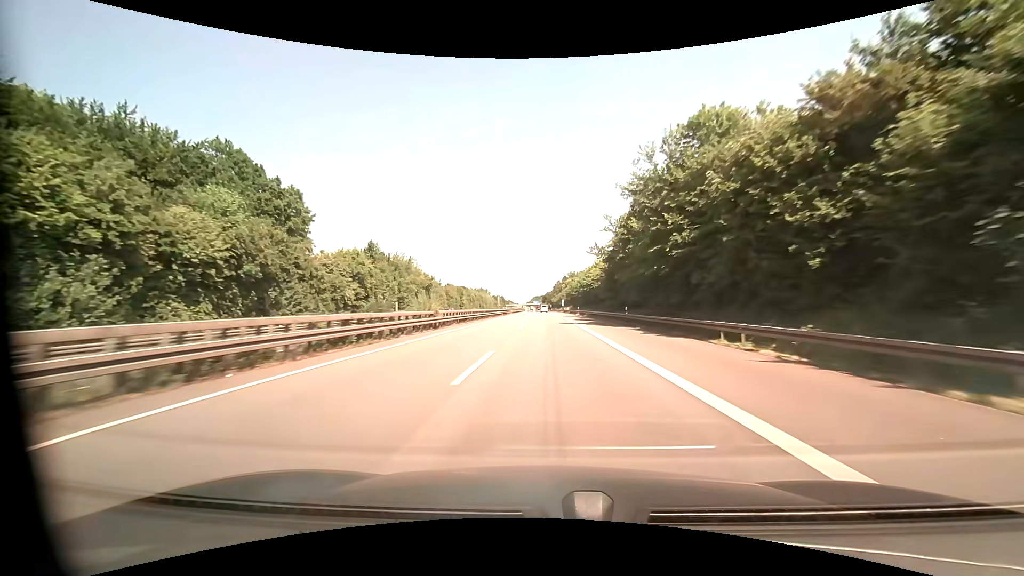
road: motorway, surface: asphalt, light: Day
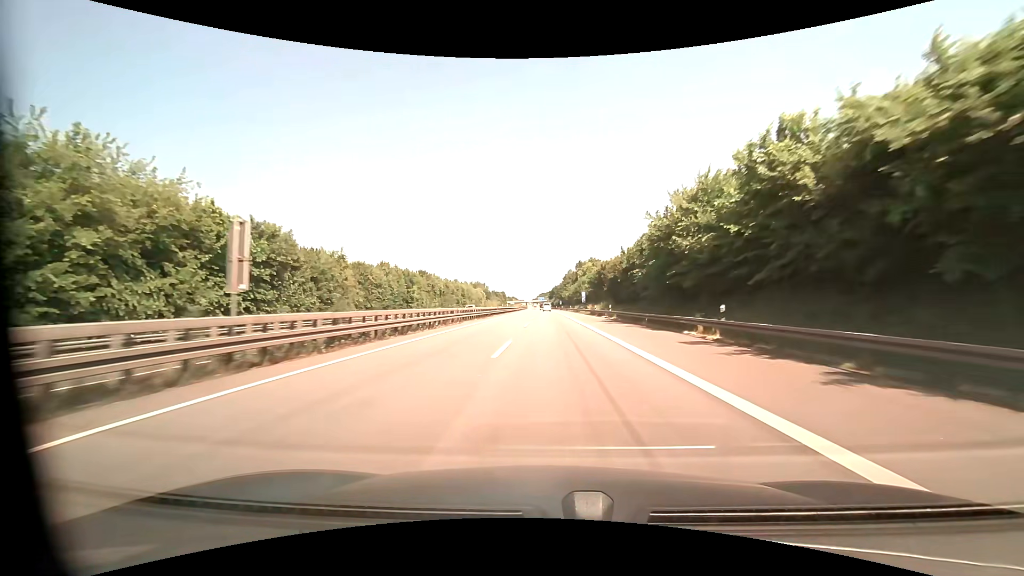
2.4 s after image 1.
(-0.7, +72.2) m; -1°
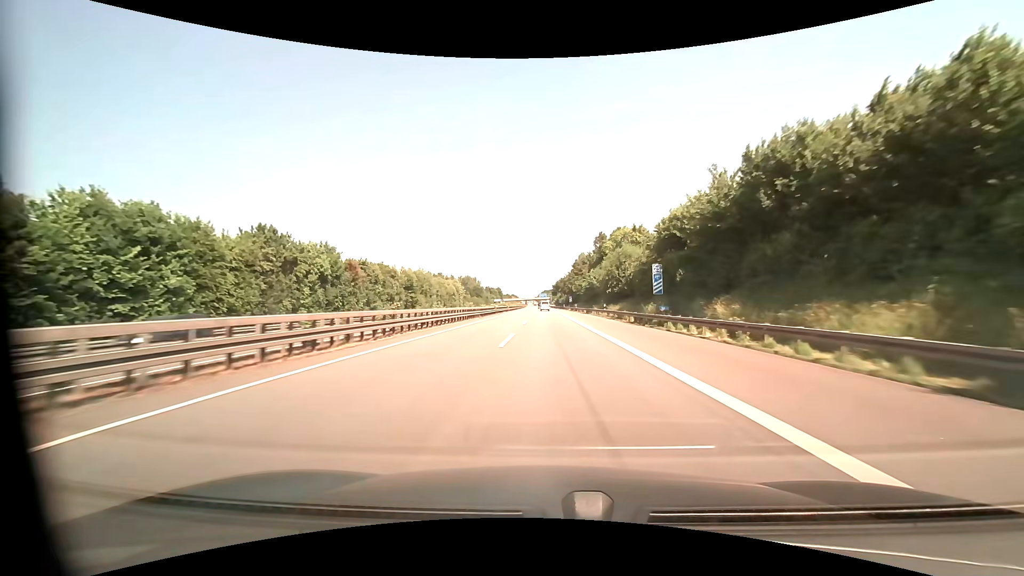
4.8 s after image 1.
(0.0, +69.2) m; 0°
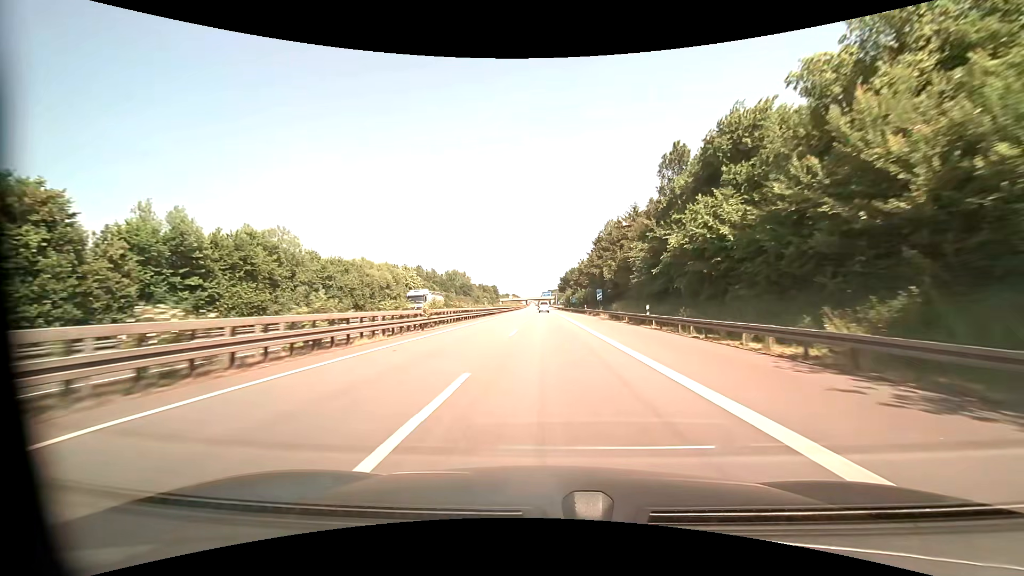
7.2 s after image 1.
(-0.4, +66.4) m; 0°
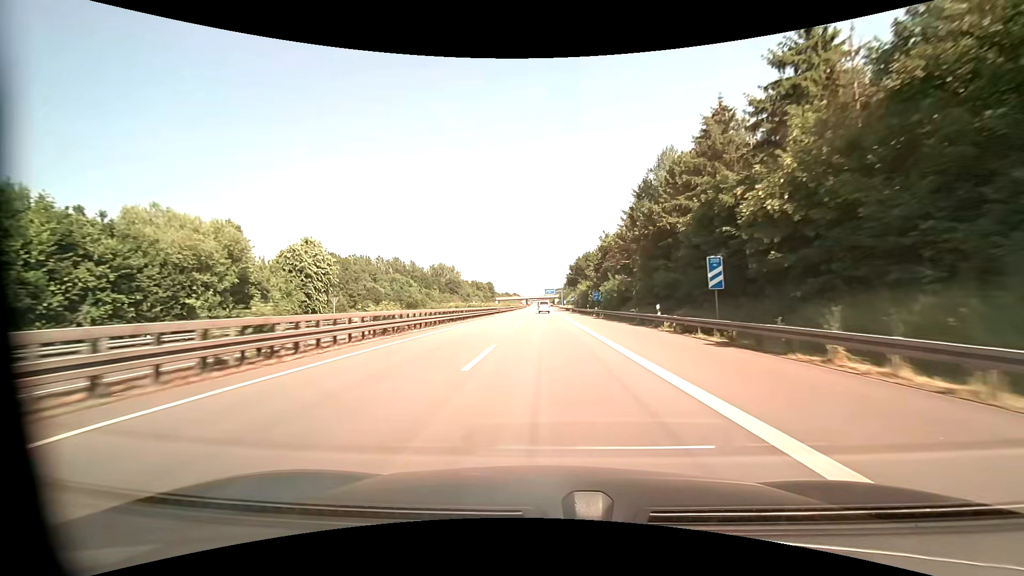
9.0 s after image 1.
(-0.2, +47.4) m; 0°
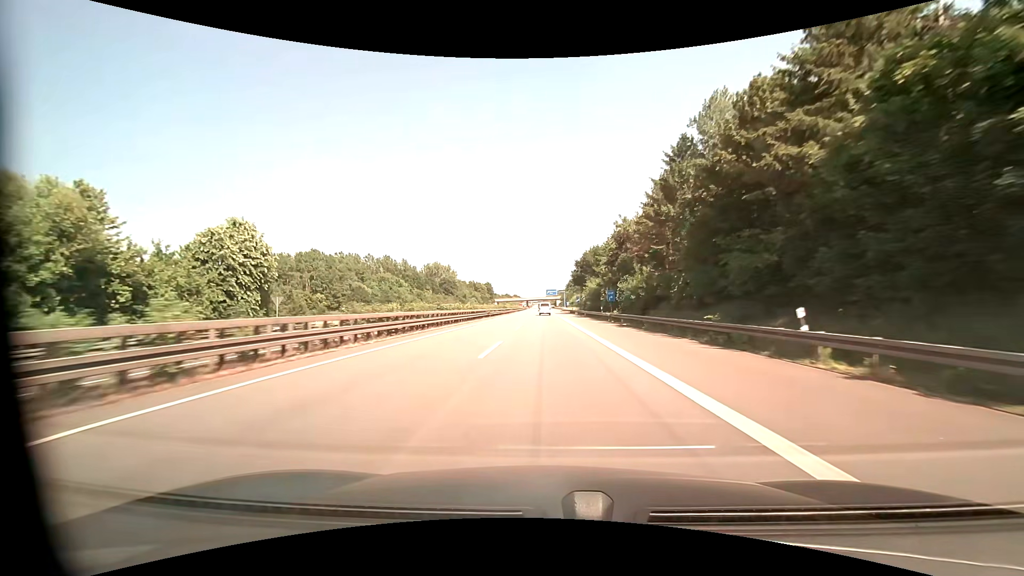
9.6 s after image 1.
(0.0, +15.5) m; 0°
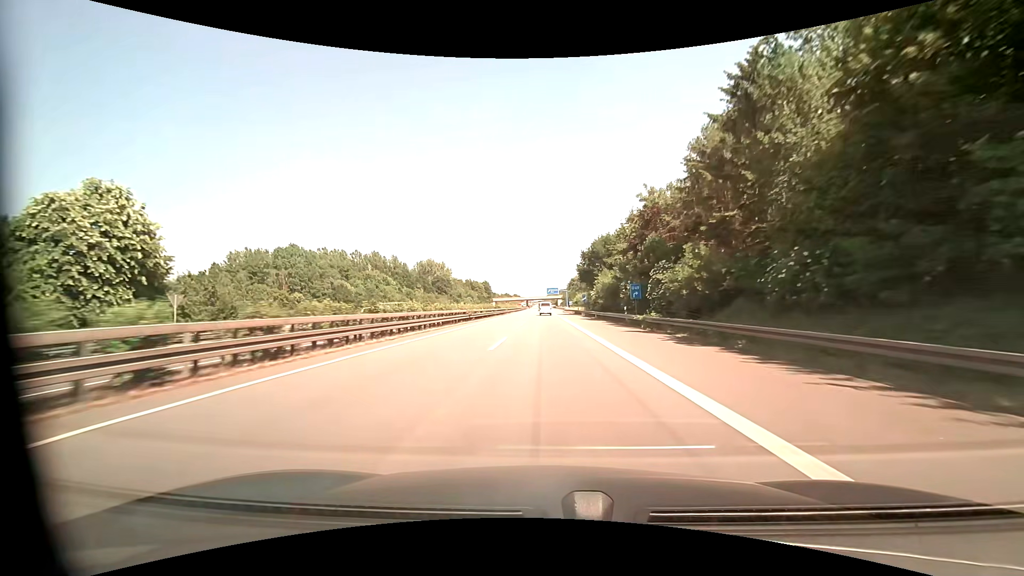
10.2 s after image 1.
(0.0, +15.6) m; 0°
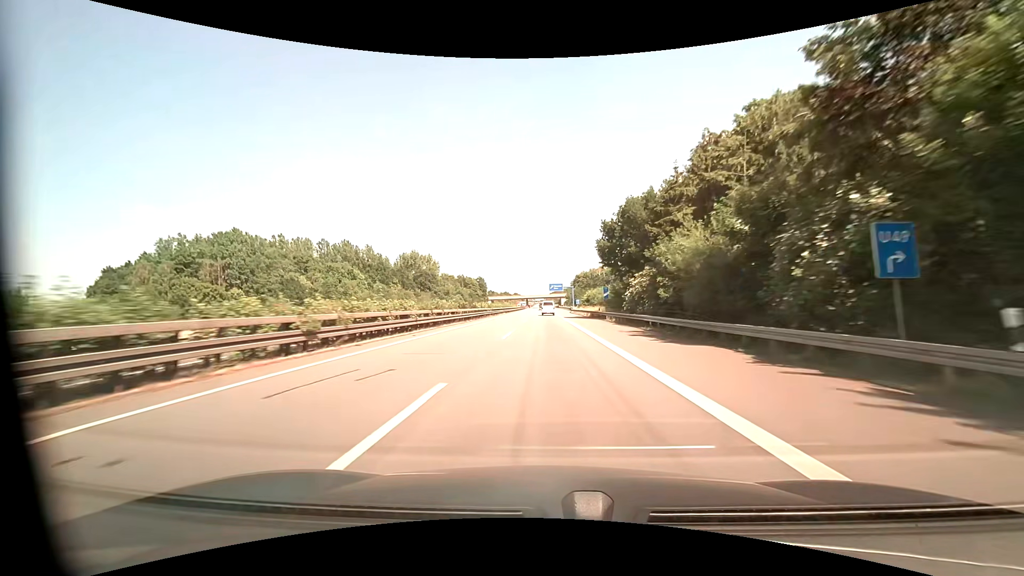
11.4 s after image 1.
(0.0, +31.4) m; 0°
(0, +10) (0, +20) (0, +30) (0, +40) (0, +50) (0, +60) (0, +70) (-1, +80) (-1, +90) (-1, +100) m
